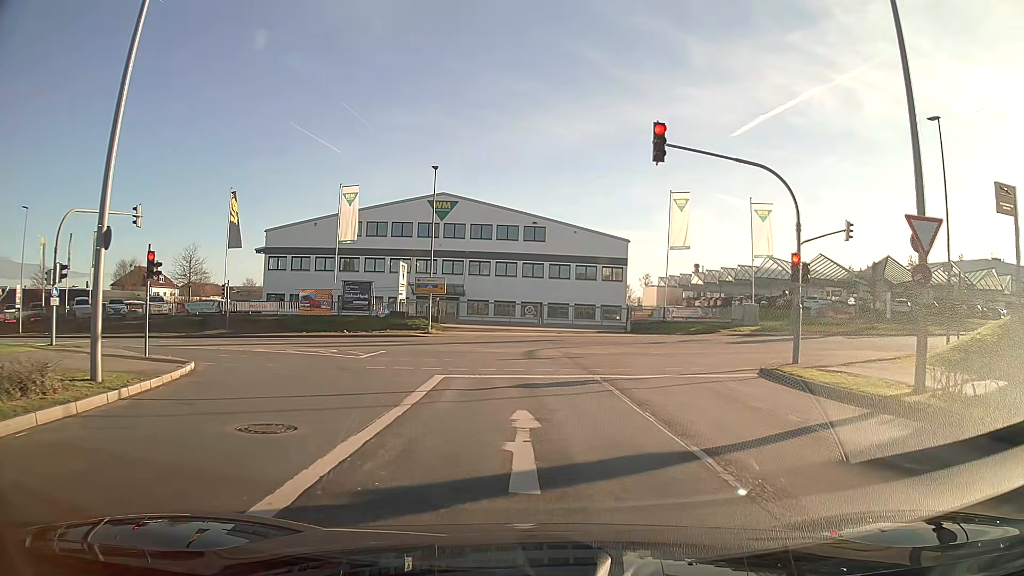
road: secondary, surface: asphalt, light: Day
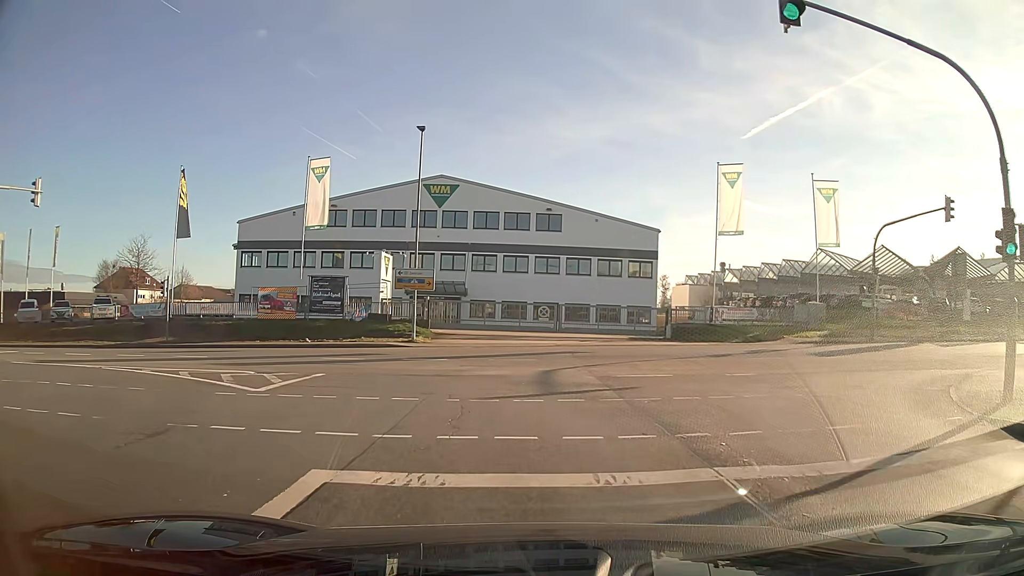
(-0.1, +9.4) m; -1°
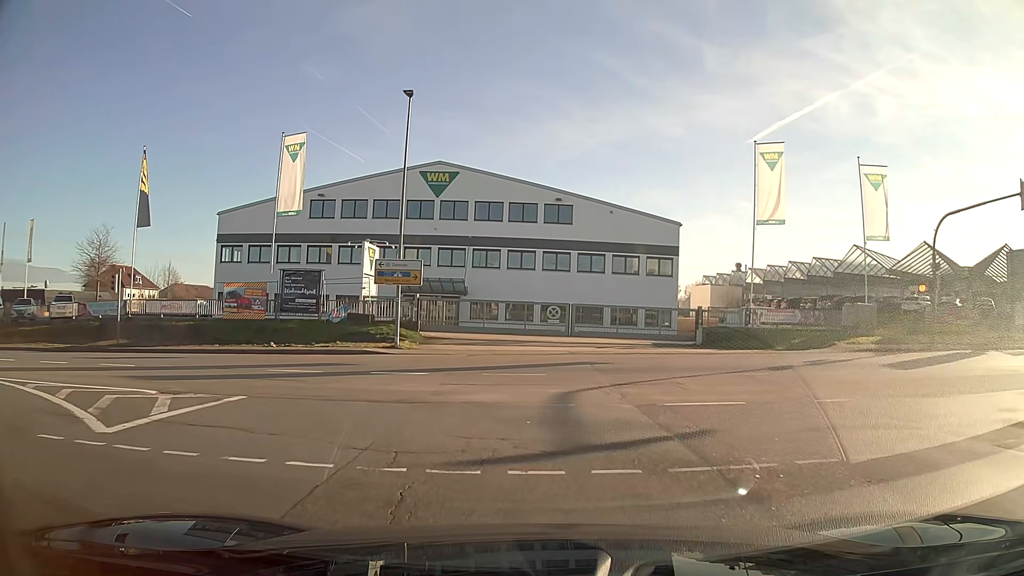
(0.0, +5.7) m; -1°
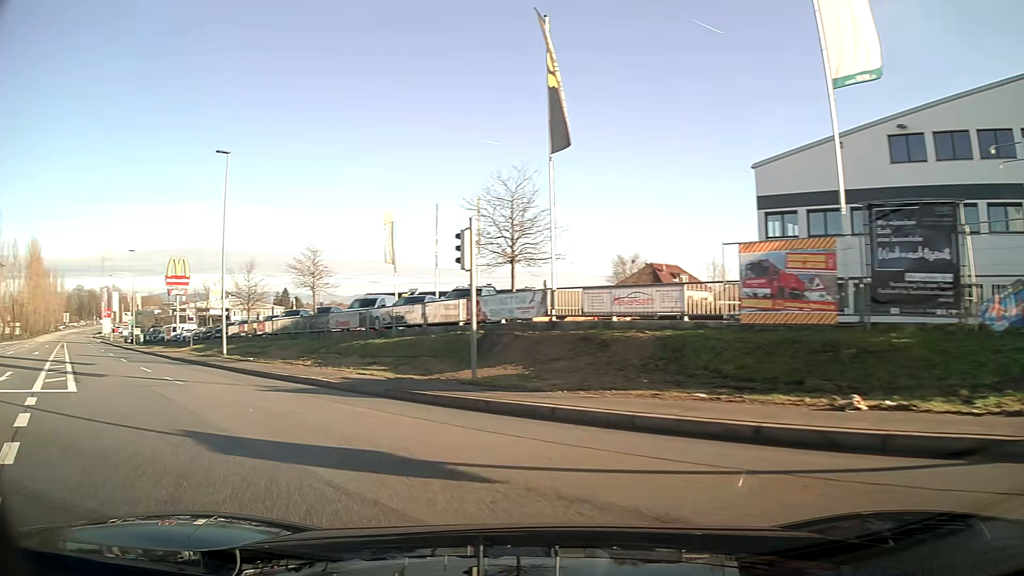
(-7.3, +17.8) m; -55°
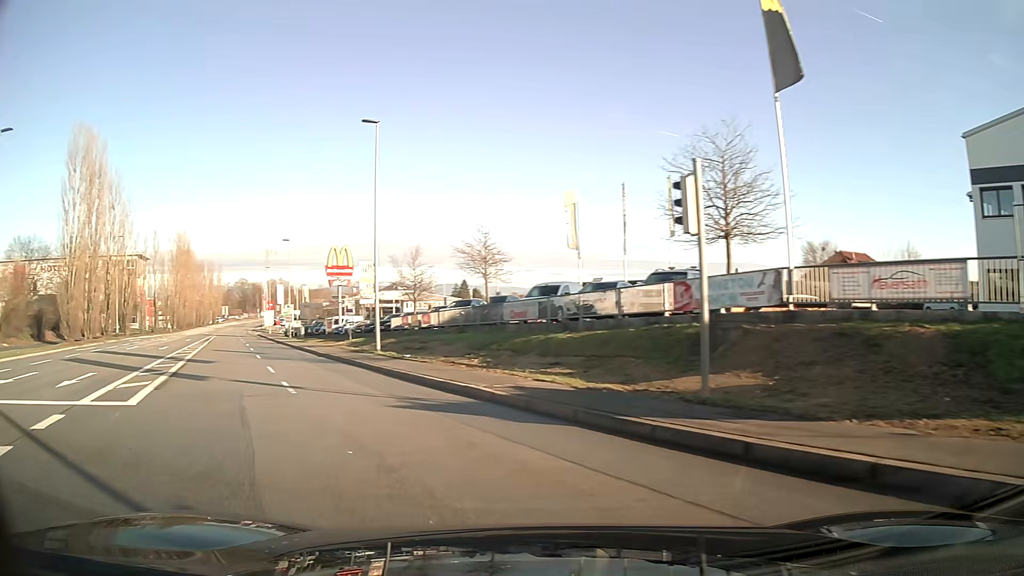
(-0.6, +4.7) m; -14°
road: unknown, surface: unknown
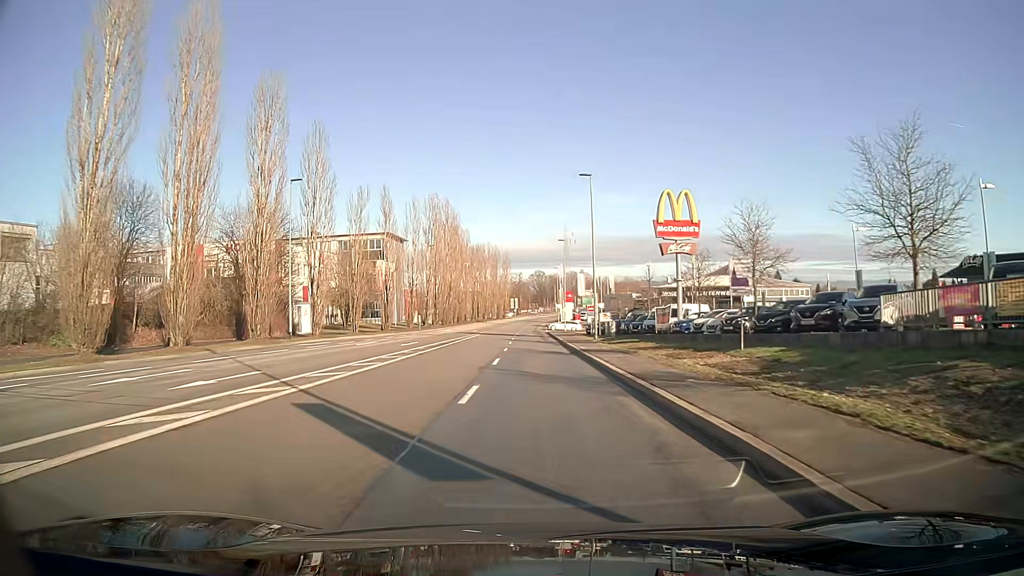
(-7.9, +28.6) m; -20°
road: tertiary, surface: asphalt
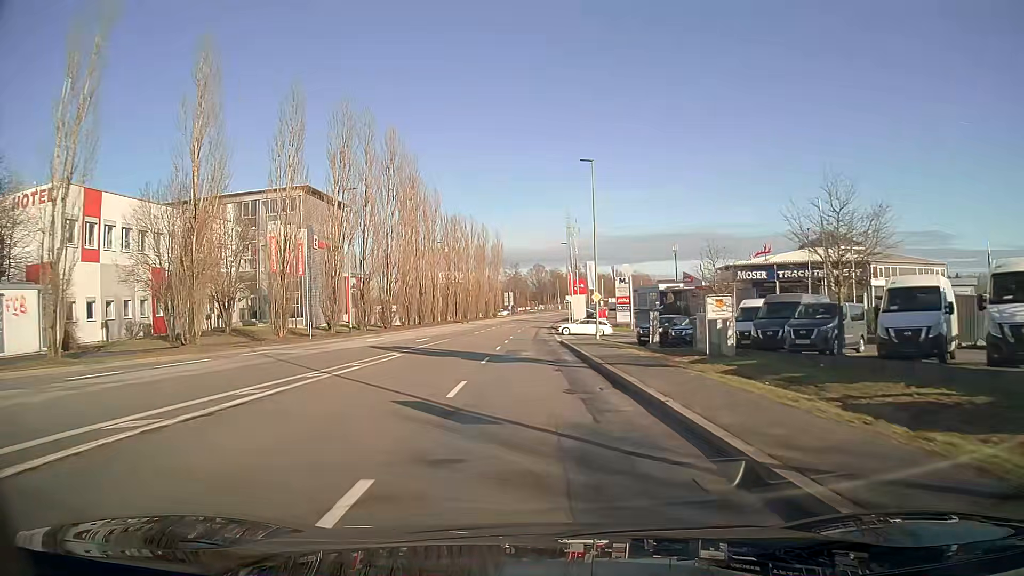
(-0.1, +38.1) m; 0°
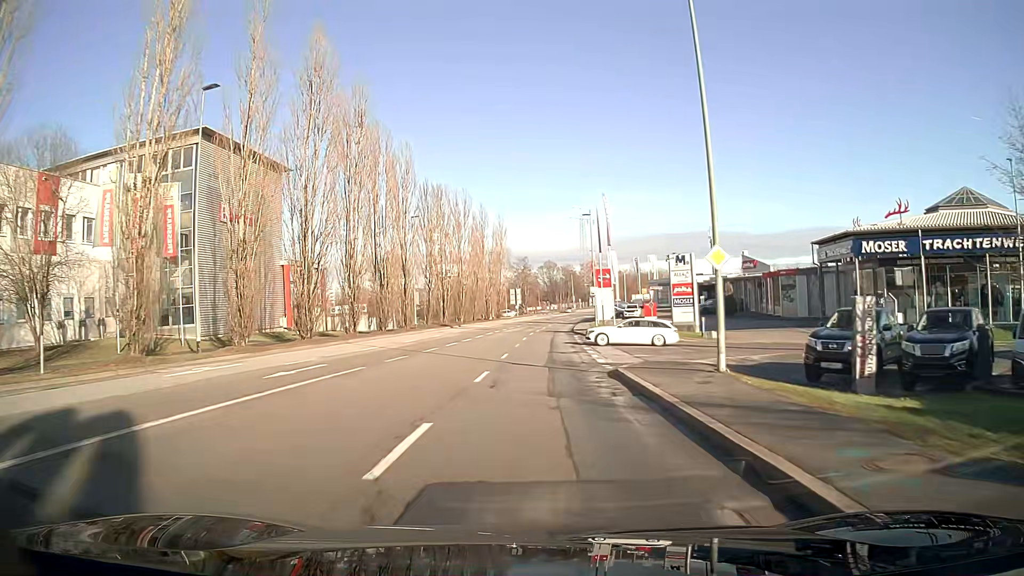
(-0.2, +23.9) m; -1°
(0, +10) (0, +20) (0, +30) (+1, +40) (+1, +50) (+2, +60) (+3, +70) (+4, +80) (+5, +90) (+6, +100) m
